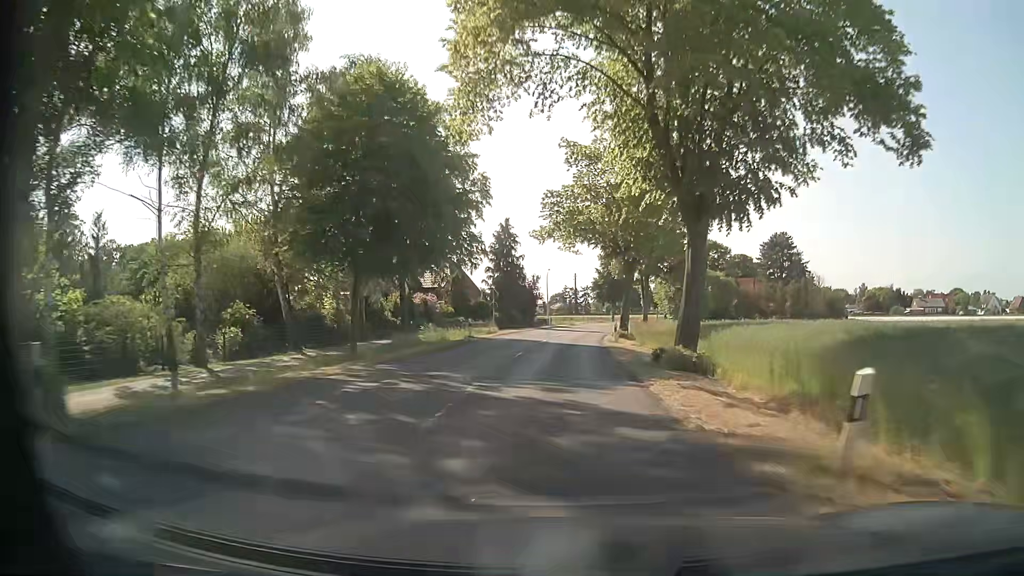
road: secondary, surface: asphalt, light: Day
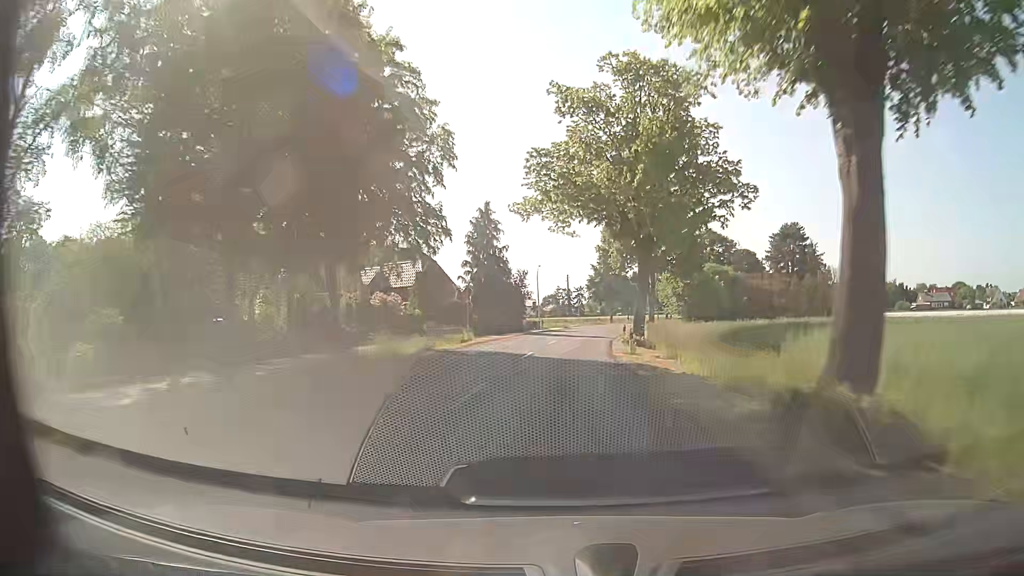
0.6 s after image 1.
(+0.1, +10.9) m; +1°
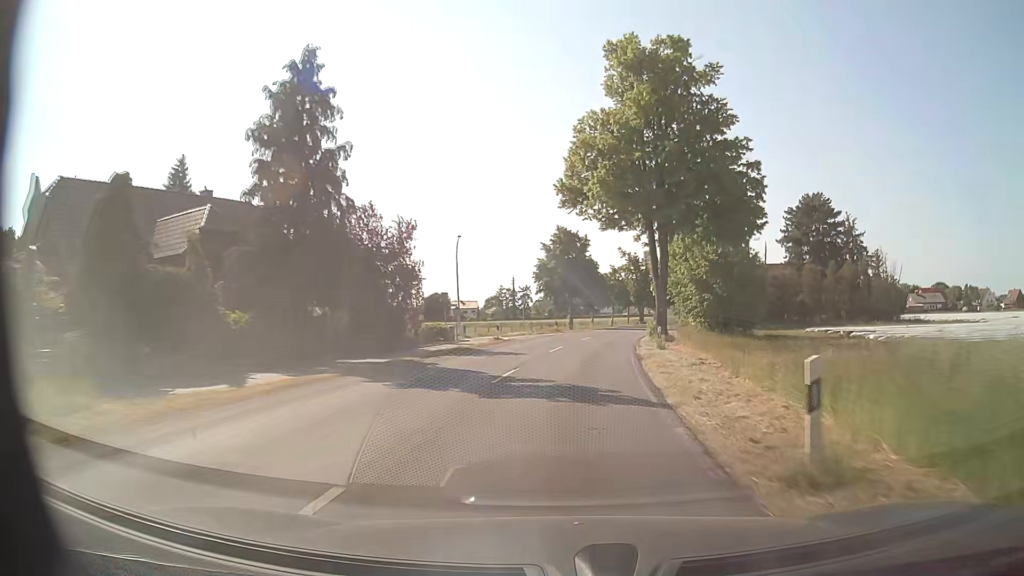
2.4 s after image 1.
(+0.8, +32.8) m; +3°
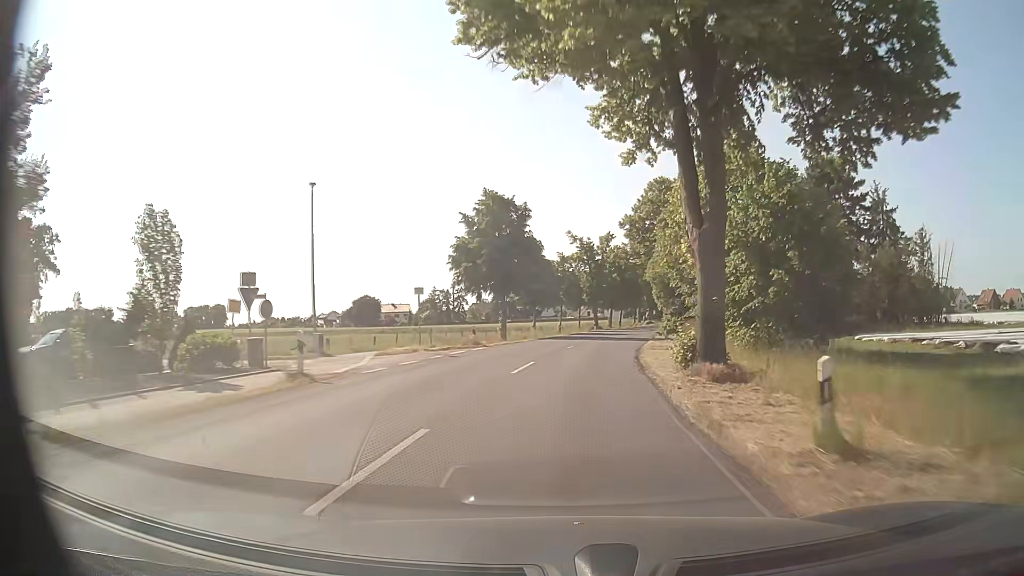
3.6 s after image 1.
(+1.2, +21.8) m; +6°
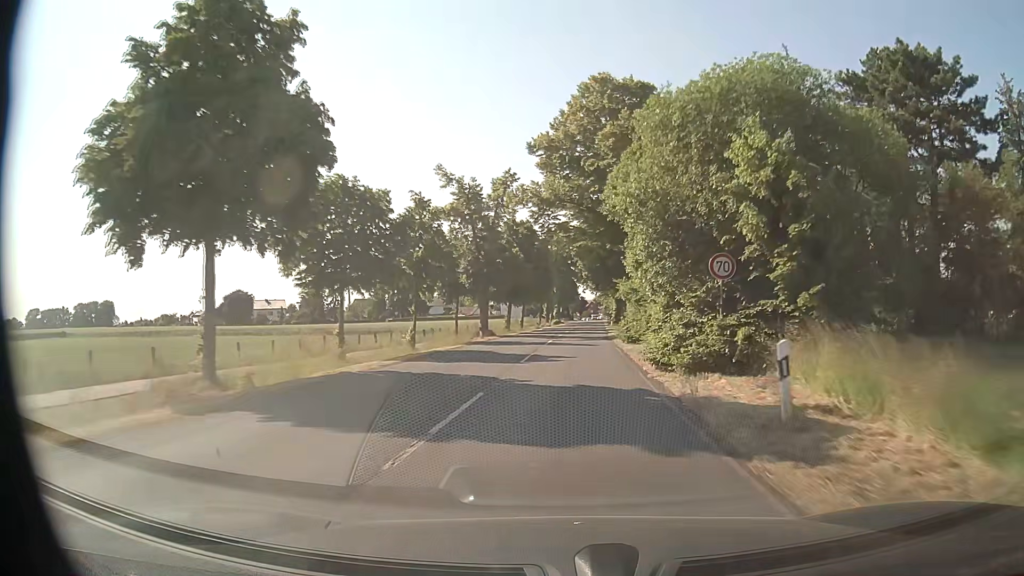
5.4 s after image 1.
(+2.3, +32.5) m; +9°
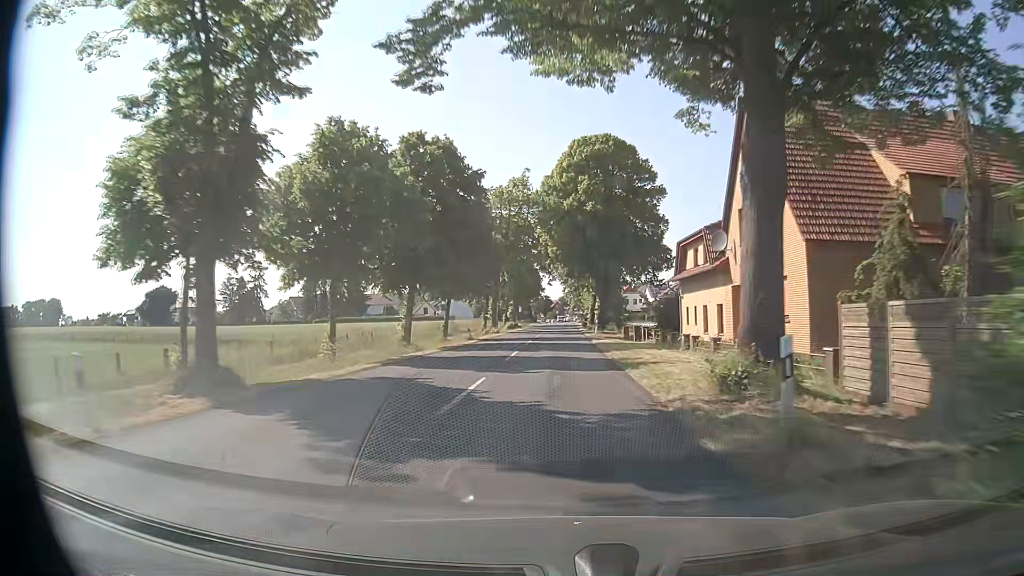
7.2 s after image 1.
(+0.9, +32.8) m; +3°
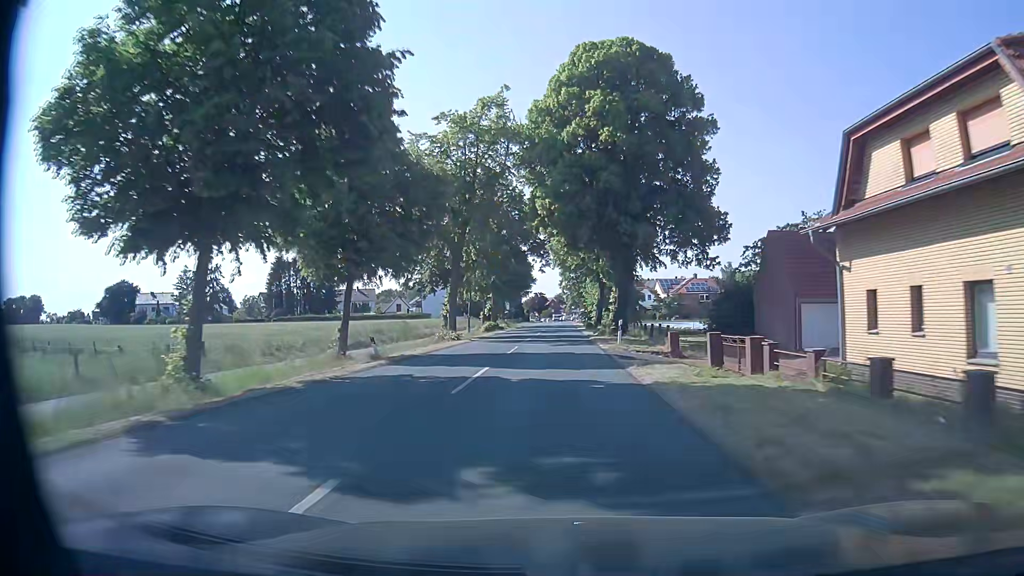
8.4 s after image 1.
(+0.2, +21.9) m; +1°
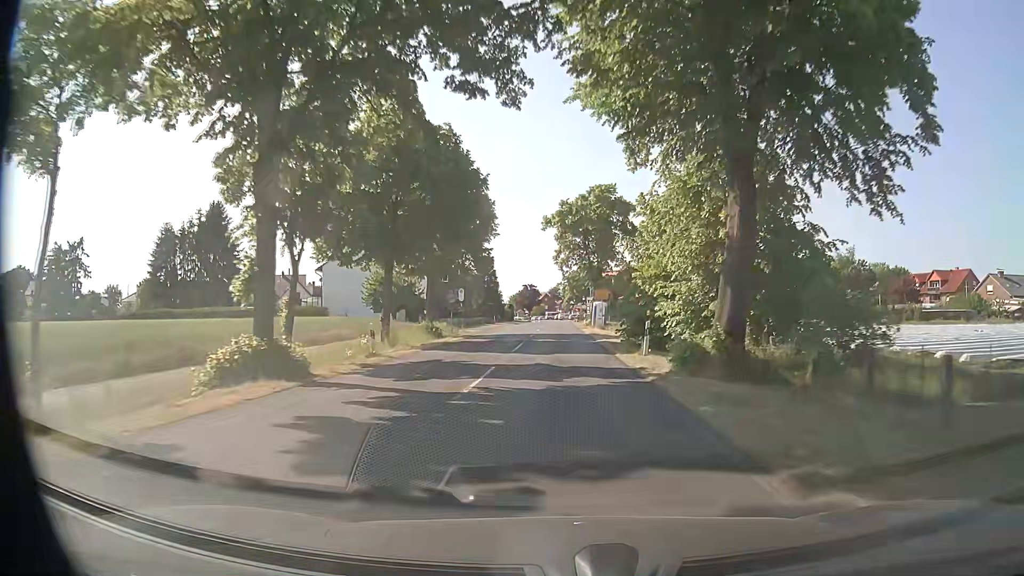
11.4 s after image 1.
(-0.1, +49.6) m; +1°
(0, +10) (0, +20) (0, +30) (0, +40) (0, +50) (0, +60) (0, +70) (-1, +80) (-1, +90) (-1, +100) m
